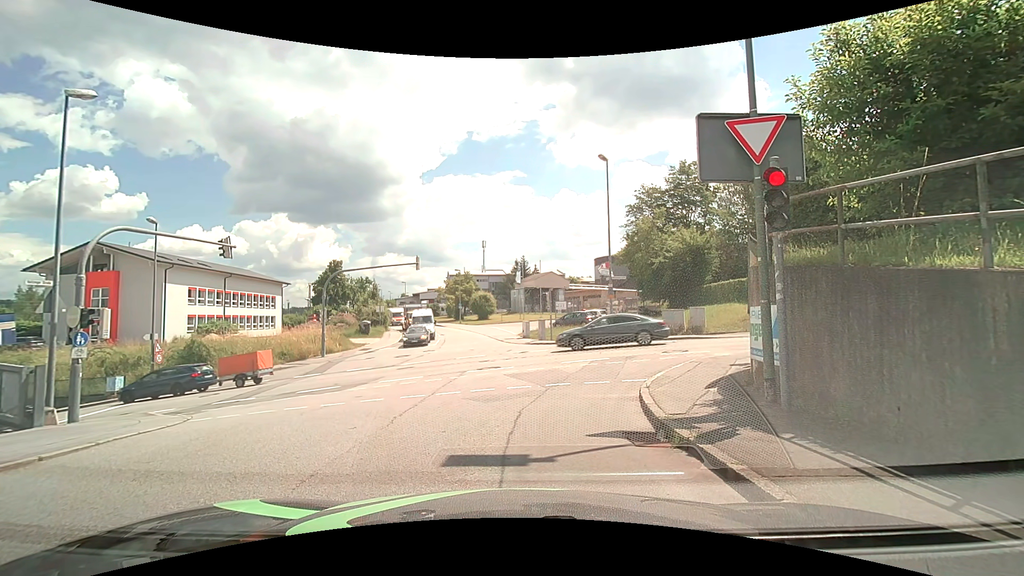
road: residential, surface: asphalt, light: Day
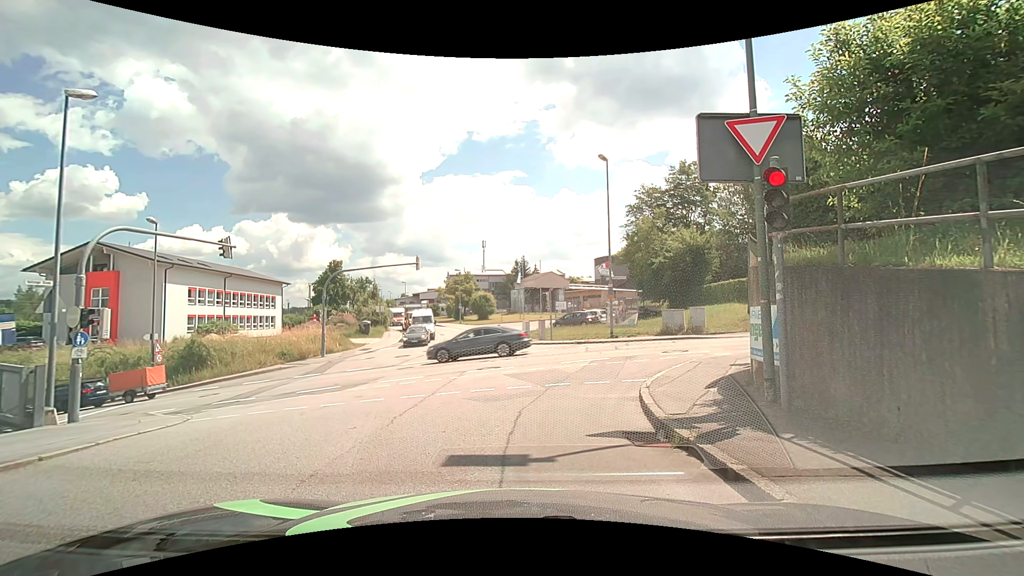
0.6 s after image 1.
(0.0, 0.0) m; 0°
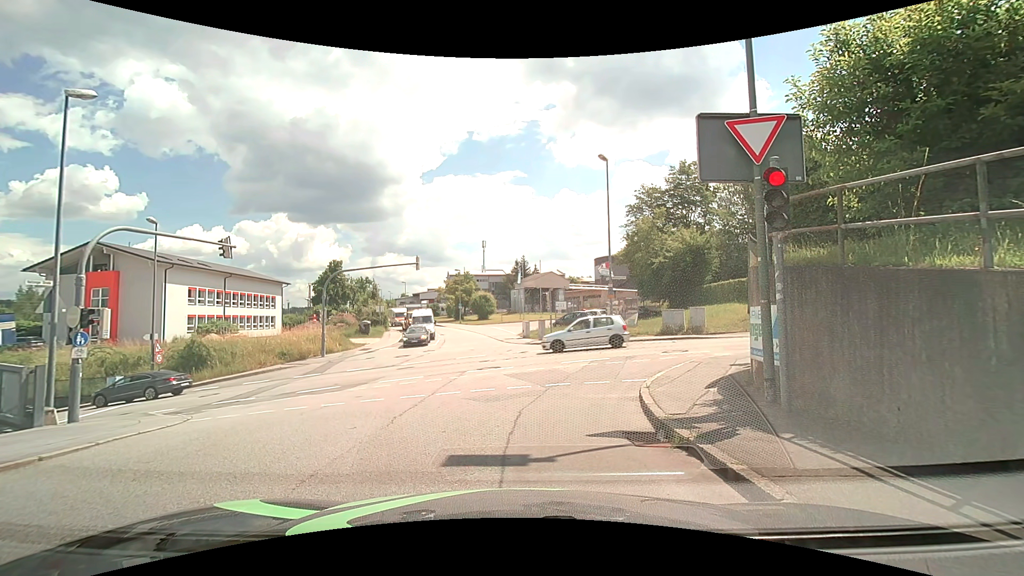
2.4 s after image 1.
(0.0, 0.0) m; 0°
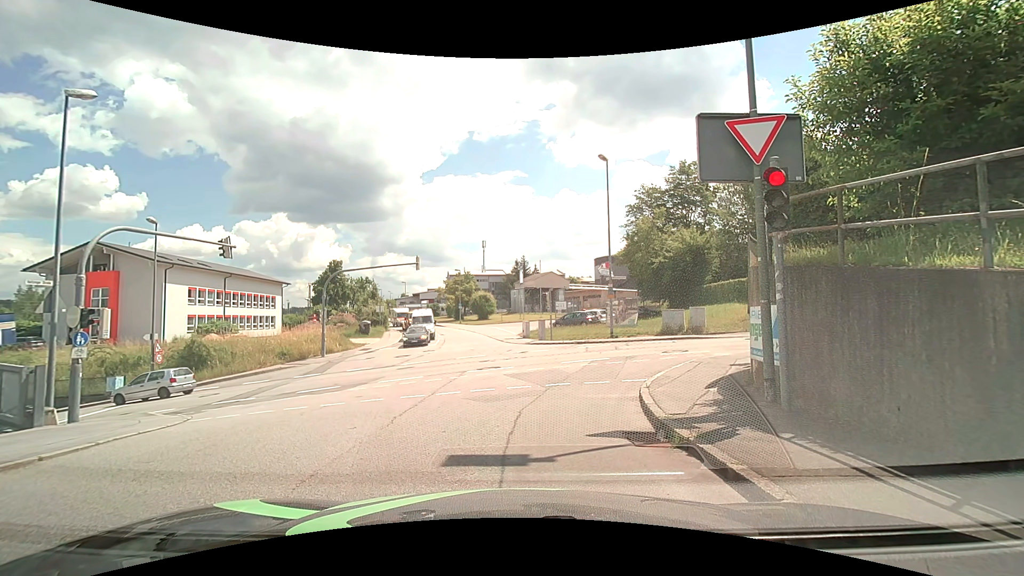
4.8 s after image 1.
(0.0, 0.0) m; 0°
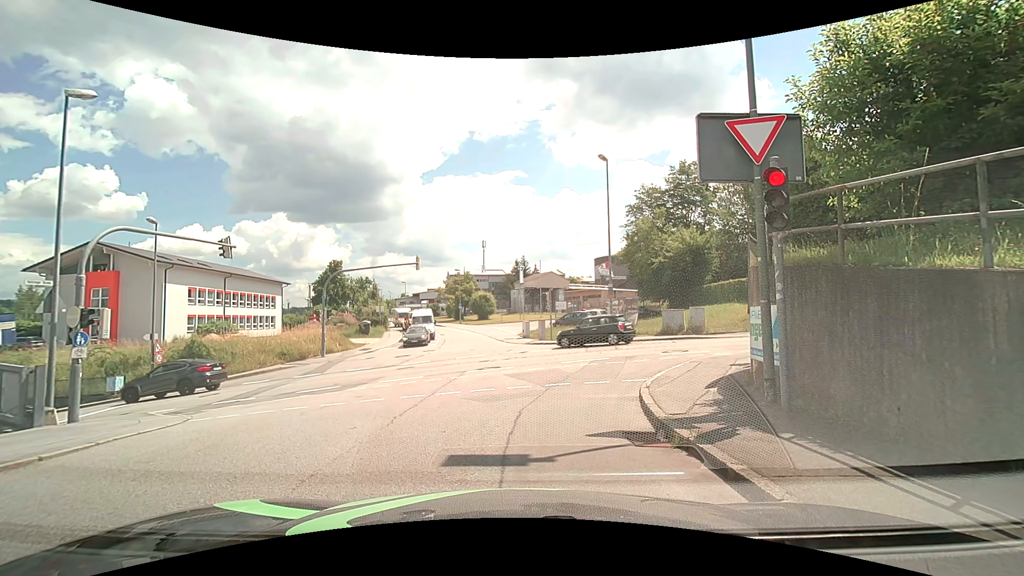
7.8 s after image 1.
(0.0, 0.0) m; 0°
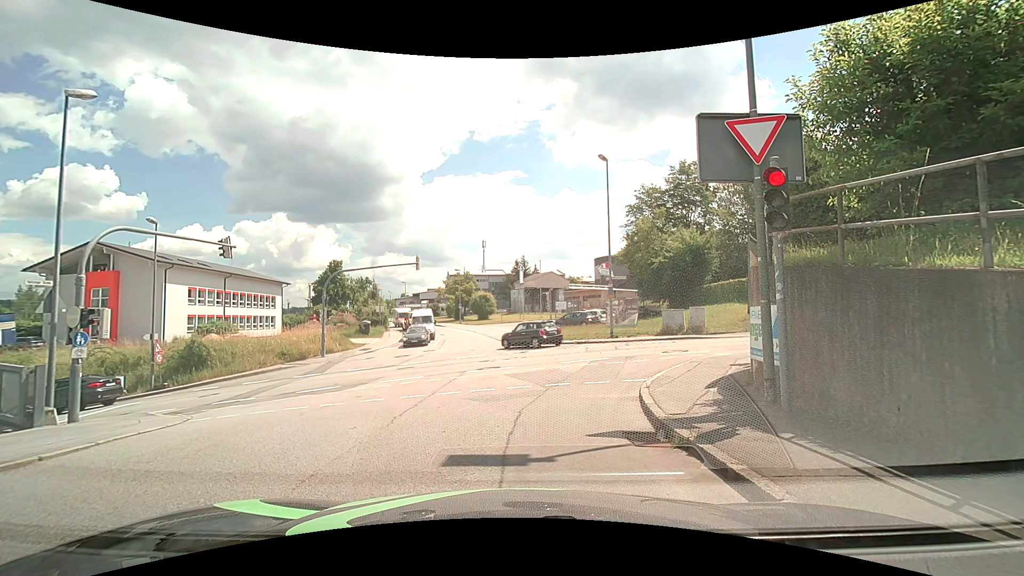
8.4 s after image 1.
(0.0, 0.0) m; 0°
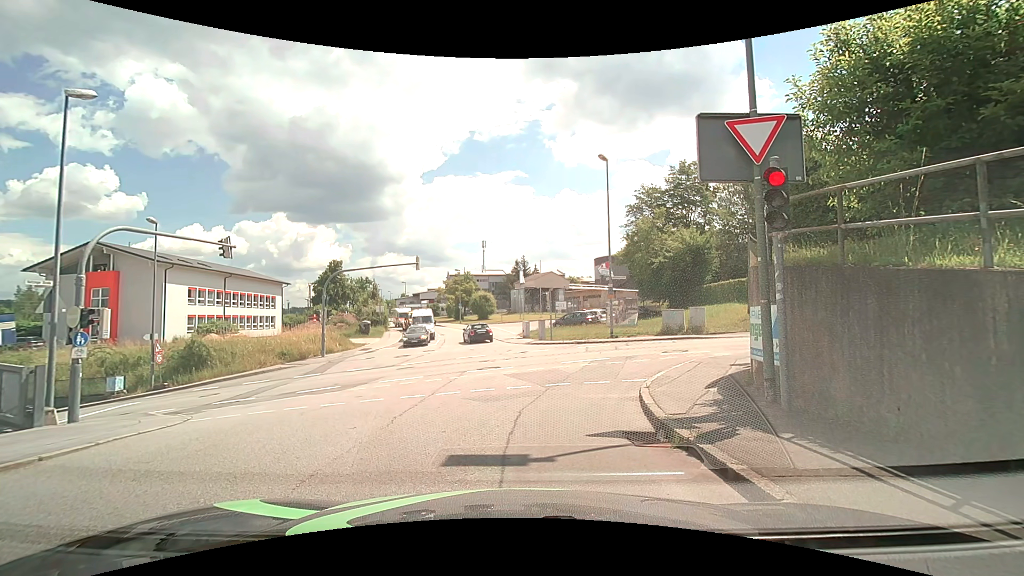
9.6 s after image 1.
(0.0, 0.0) m; 0°
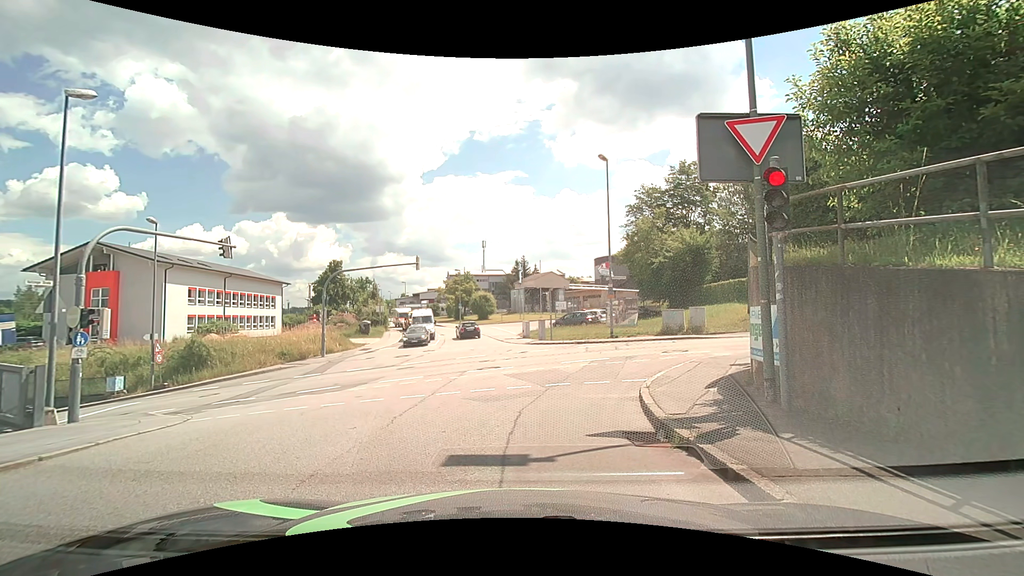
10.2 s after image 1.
(0.0, 0.0) m; 0°
